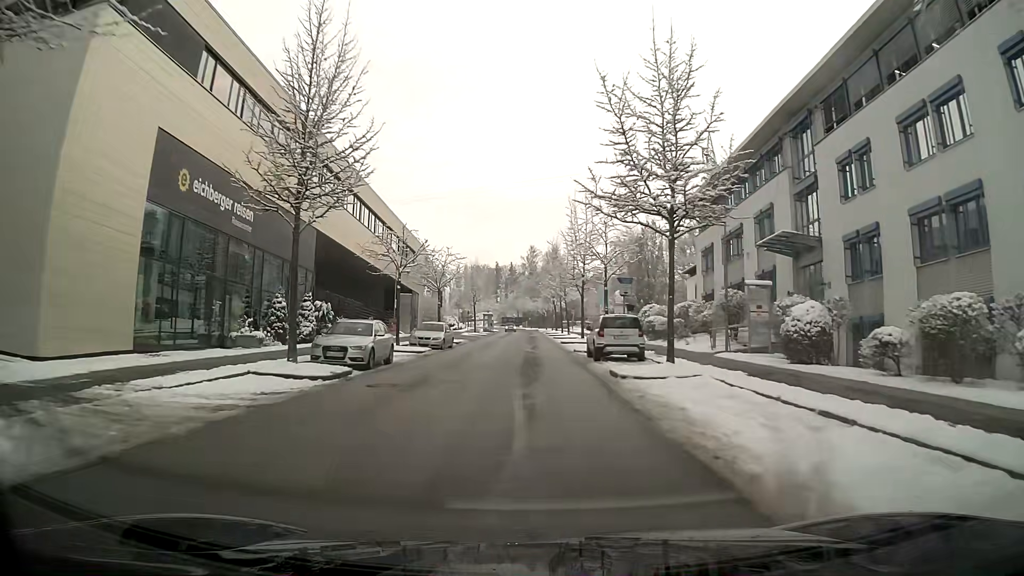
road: residential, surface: asphalt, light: Day
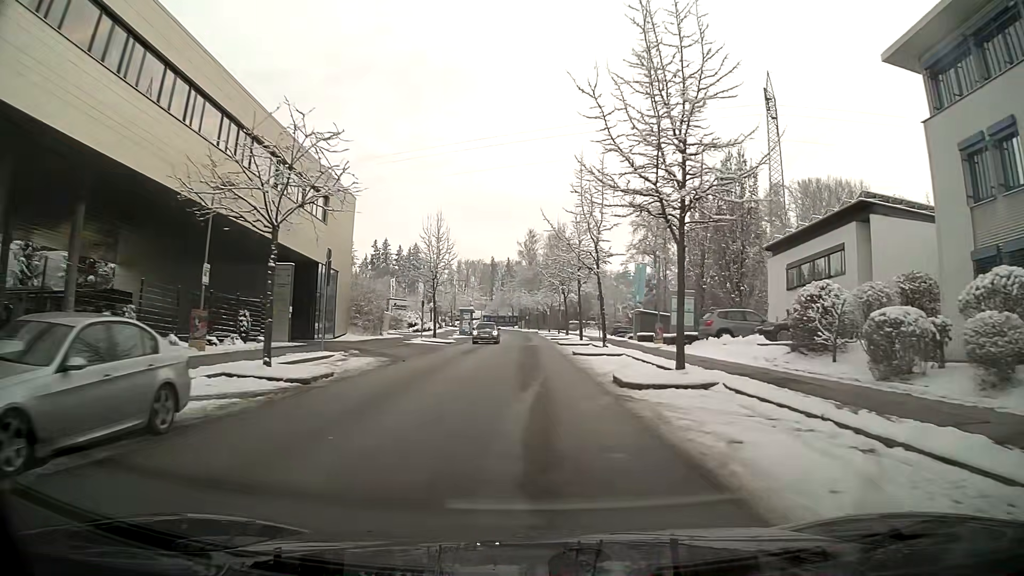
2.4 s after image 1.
(-0.1, +29.7) m; 0°
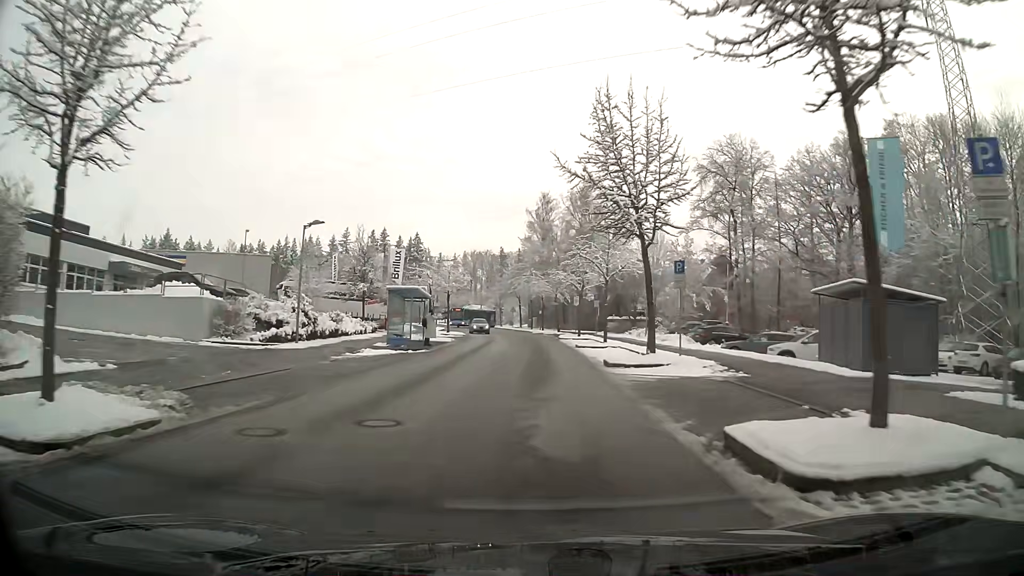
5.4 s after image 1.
(-0.3, +37.1) m; -1°
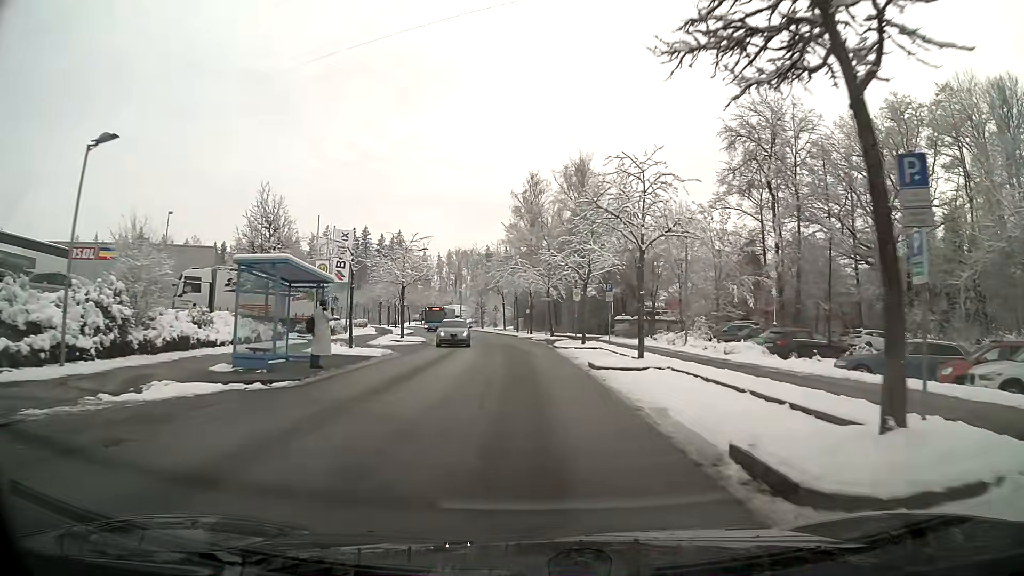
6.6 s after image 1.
(+0.1, +14.8) m; +1°
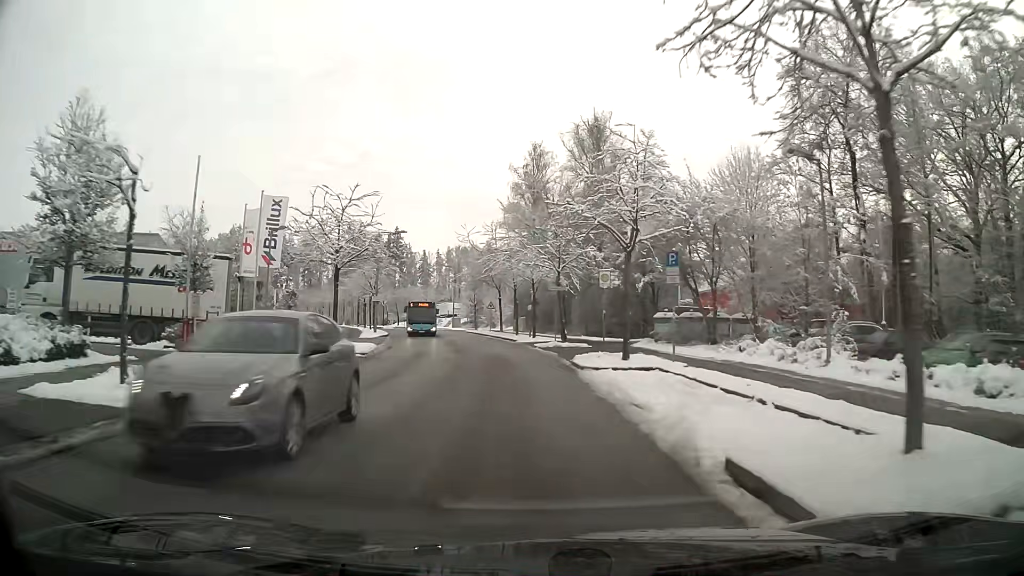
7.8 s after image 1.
(-0.1, +14.6) m; -1°
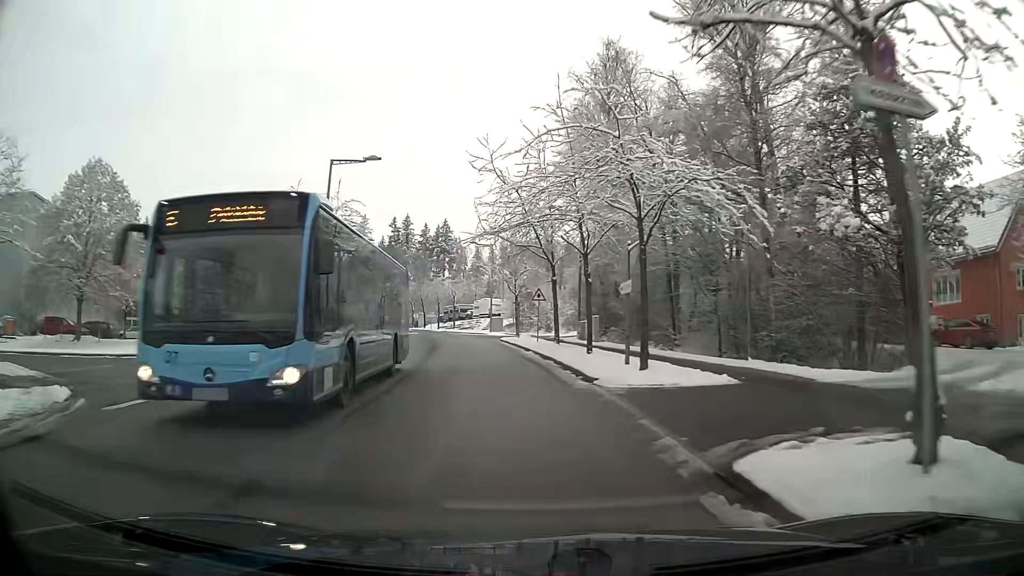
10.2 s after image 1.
(-1.1, +28.4) m; -6°
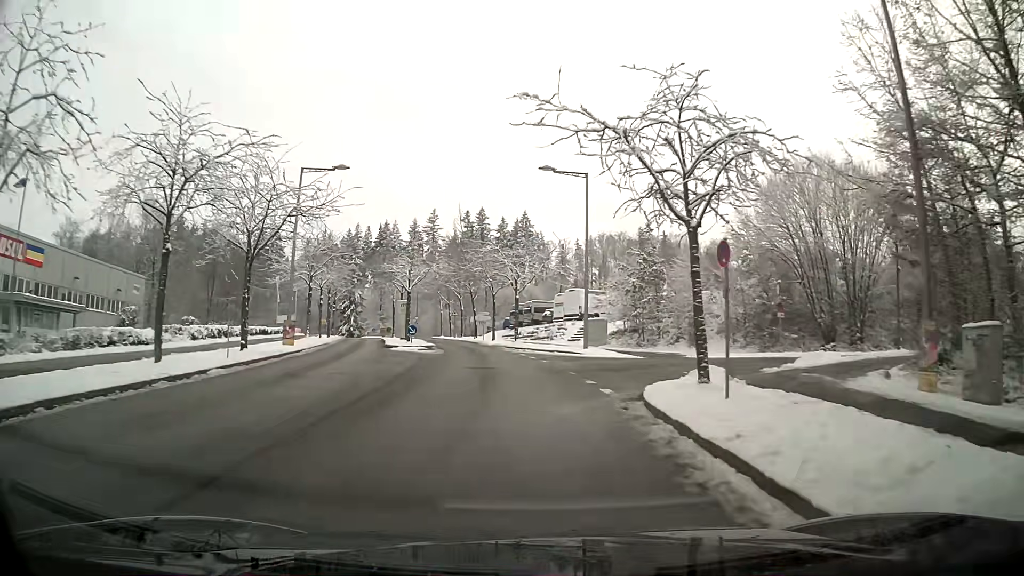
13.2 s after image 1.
(-2.3, +34.6) m; -7°
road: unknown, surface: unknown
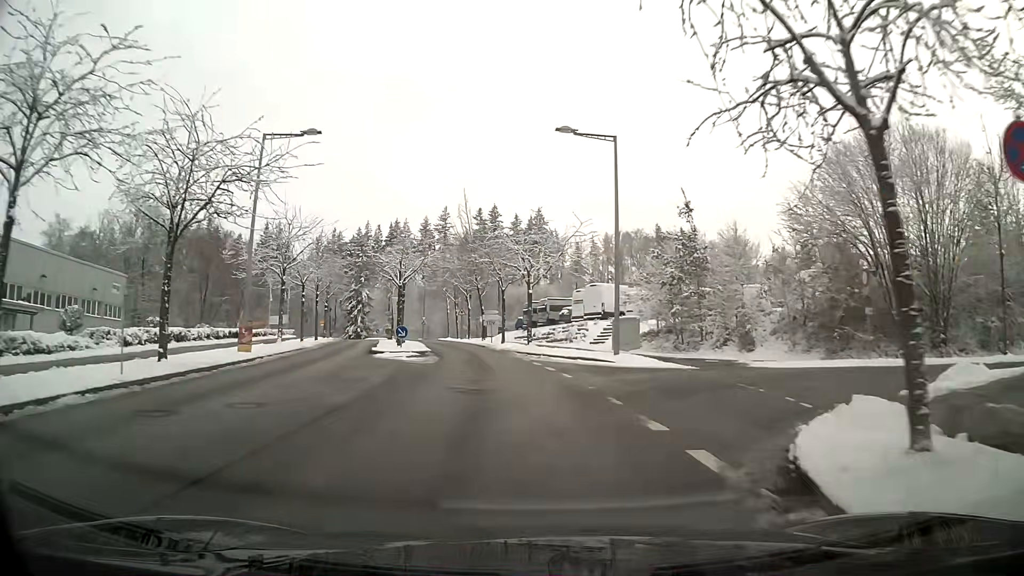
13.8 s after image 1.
(-0.1, +6.9) m; -1°
